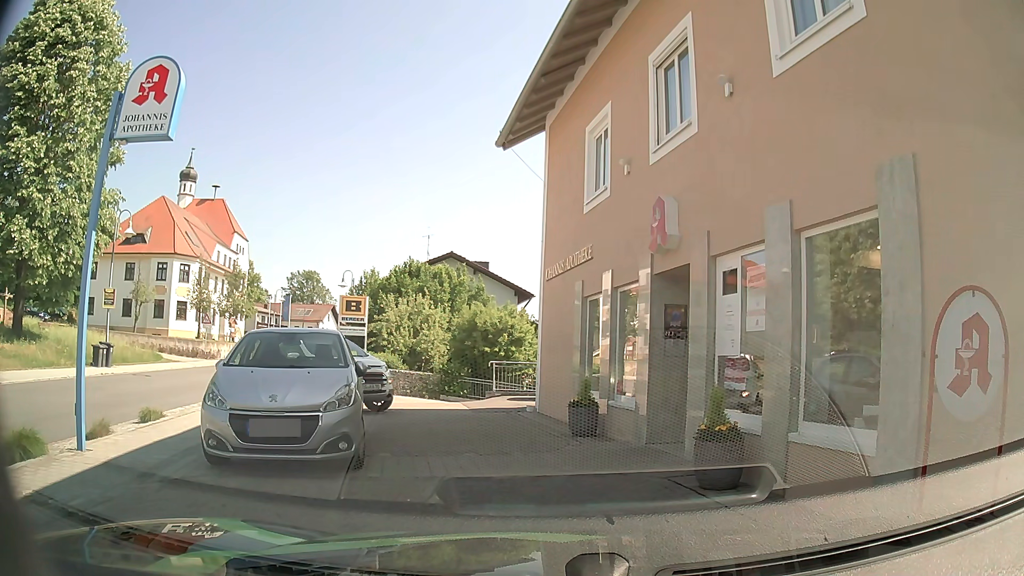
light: Day
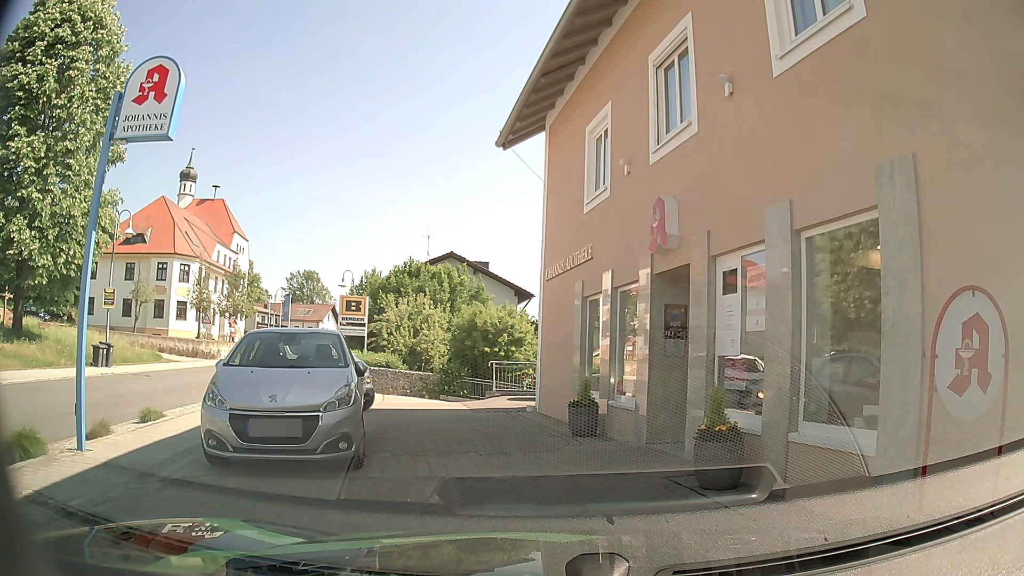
(0.0, 0.0) m; 0°
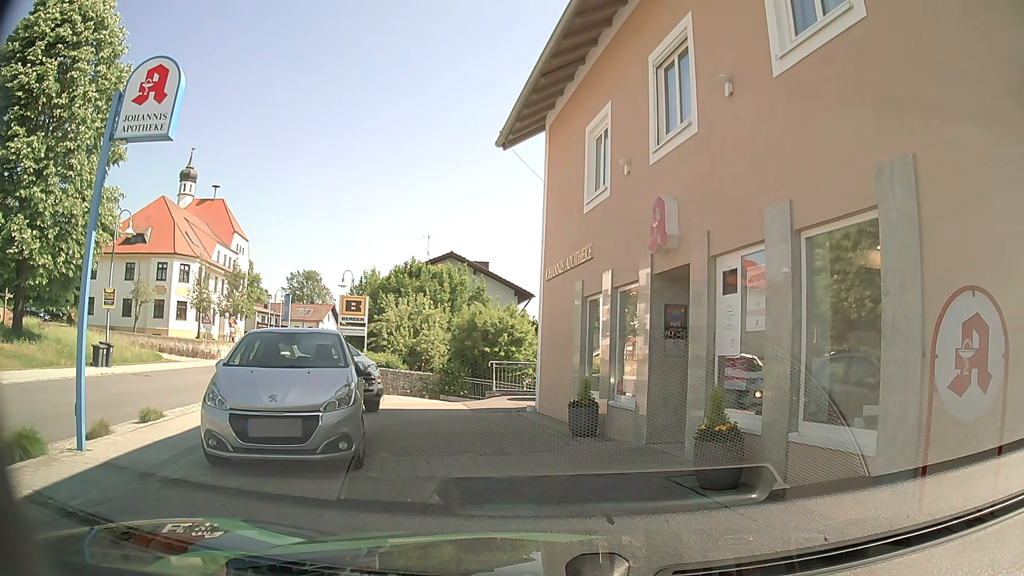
(0.0, 0.0) m; 0°
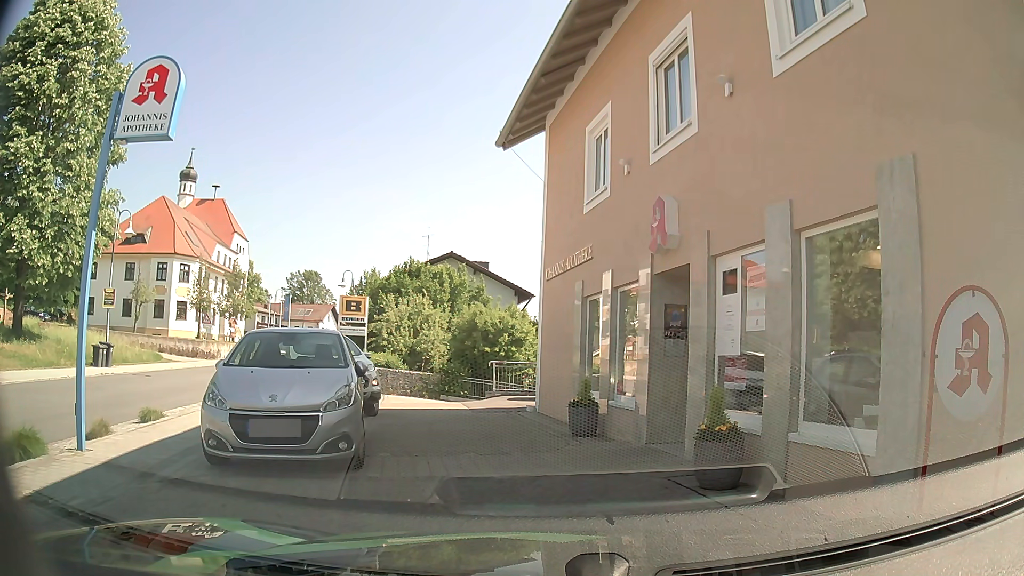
(0.0, 0.0) m; 0°
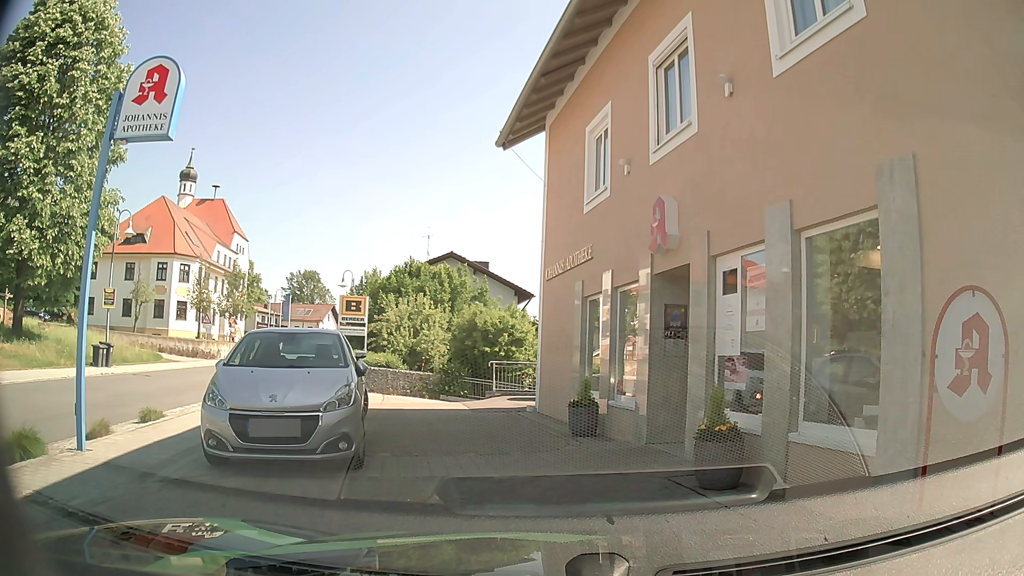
(0.0, 0.0) m; 0°
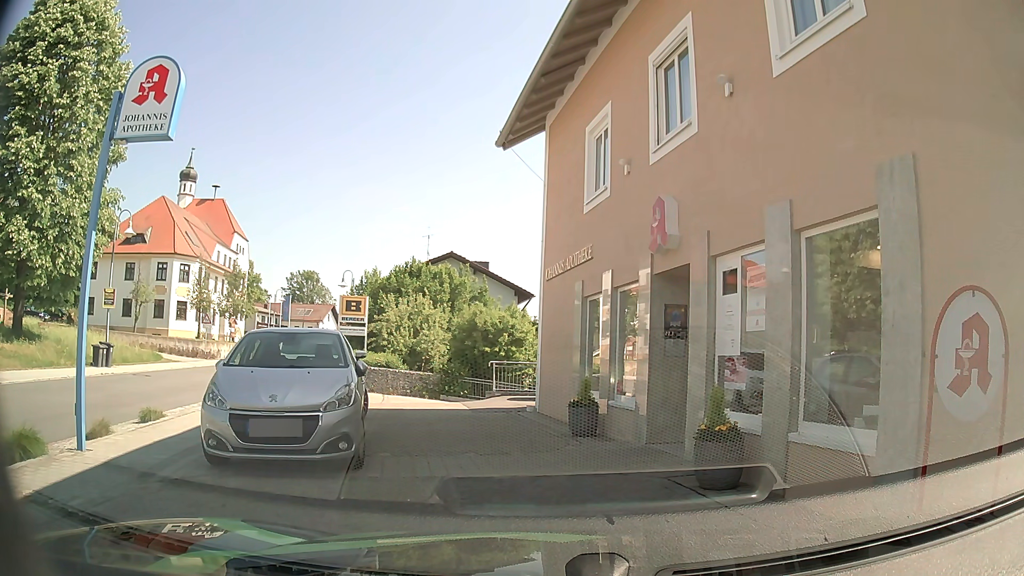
(0.0, 0.0) m; 0°
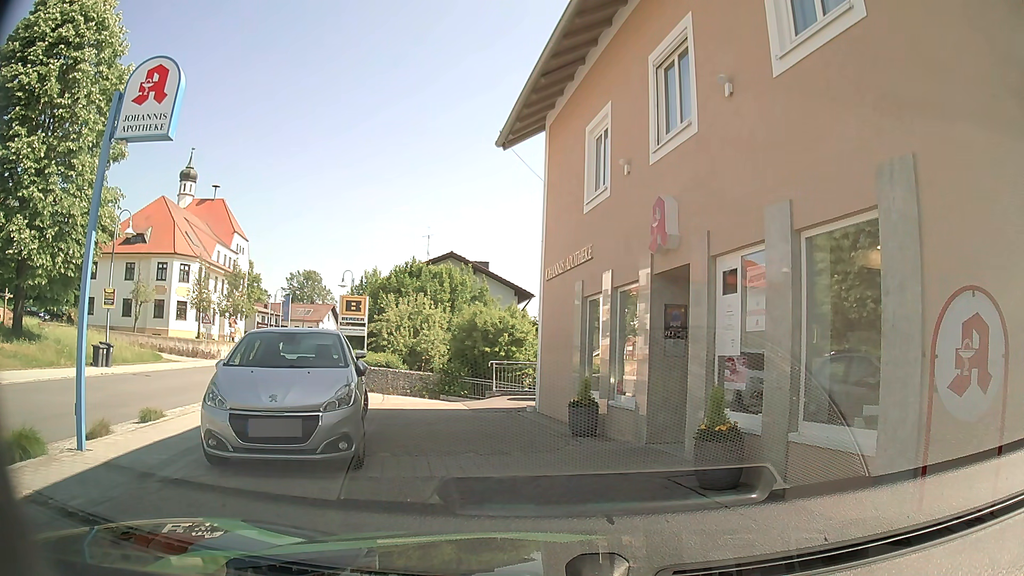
(0.0, 0.0) m; 0°
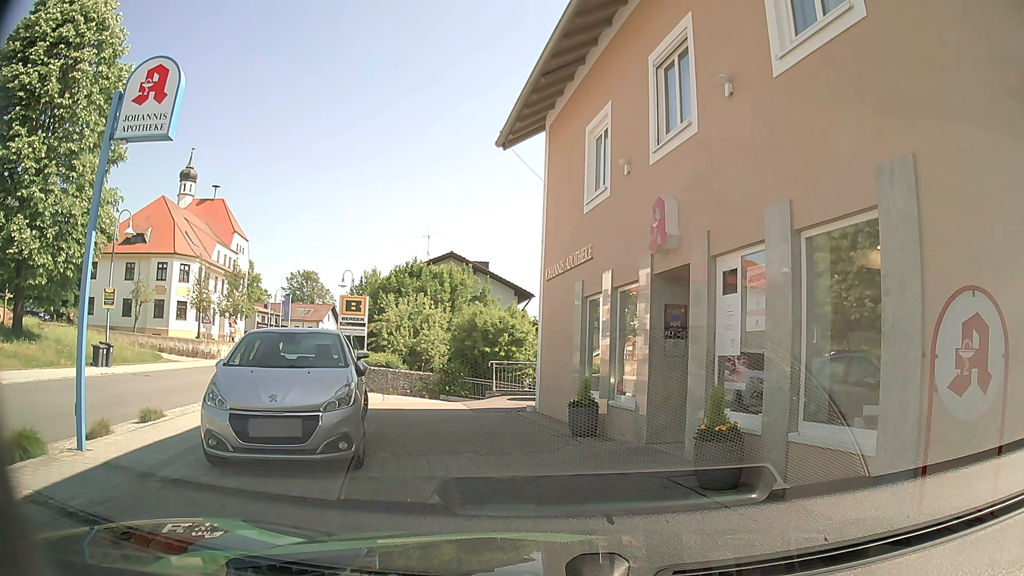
(0.0, 0.0) m; 0°
